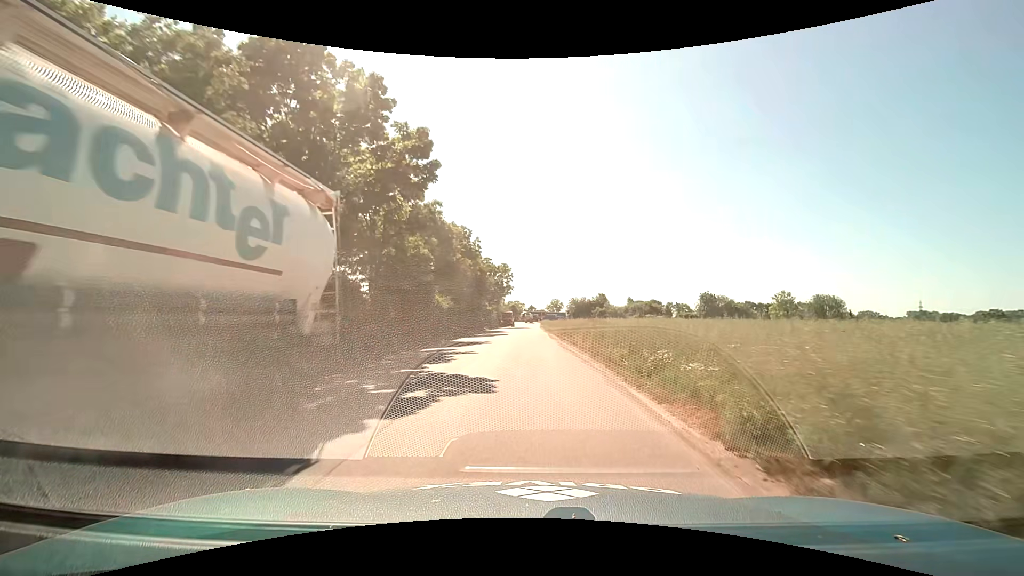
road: service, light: Day
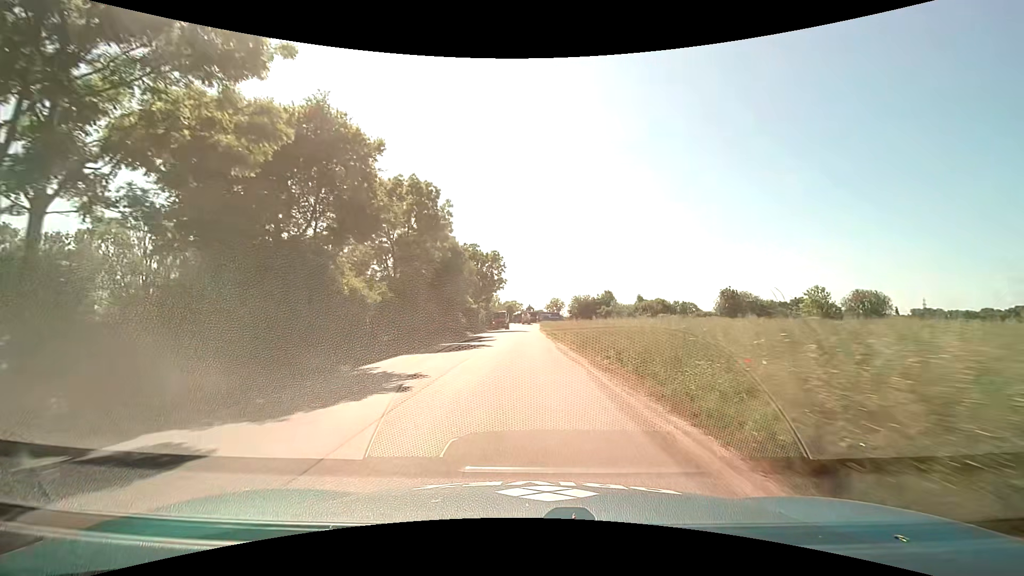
(+0.3, +18.0) m; 0°
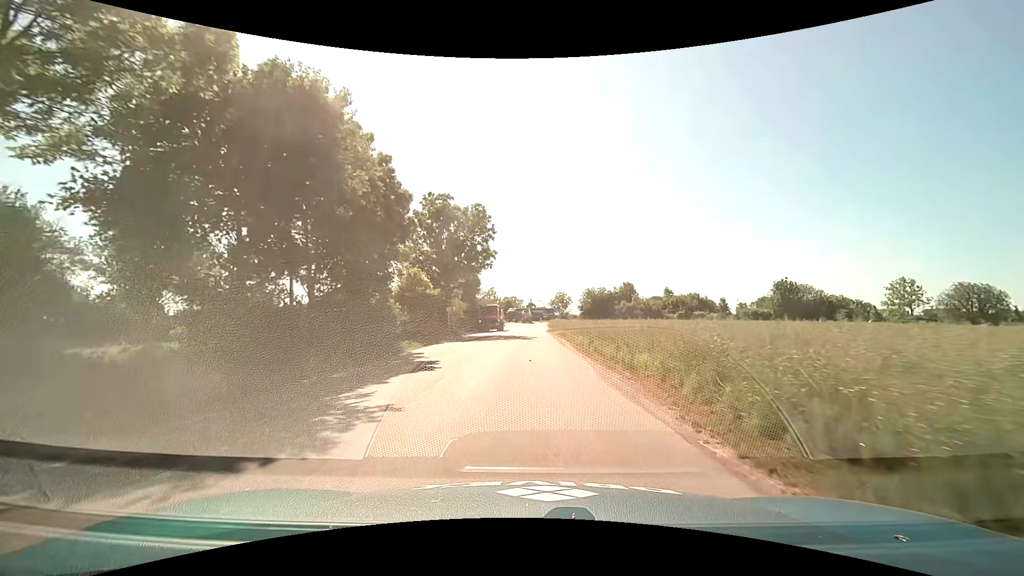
(-0.2, +28.2) m; 0°
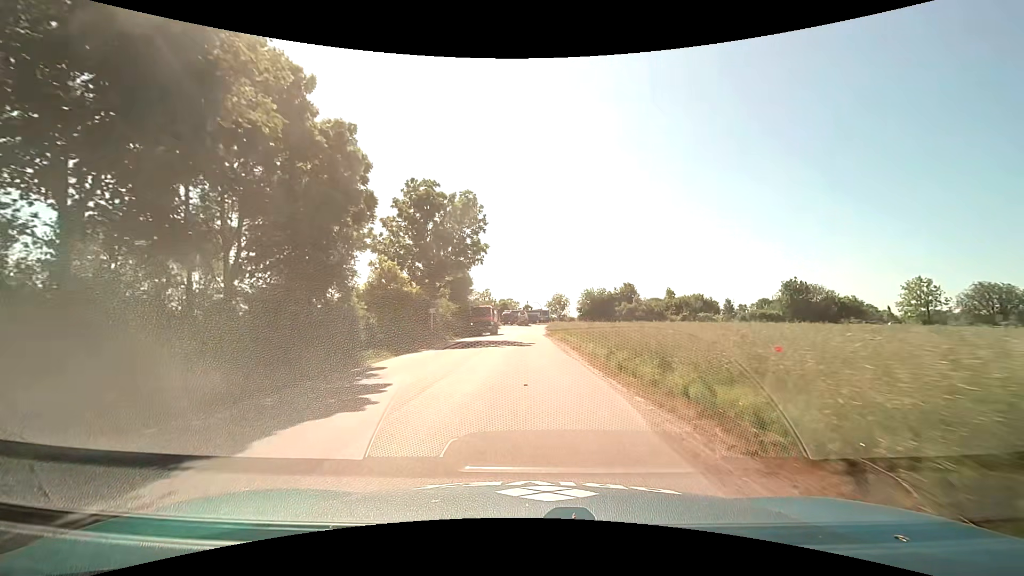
(0.0, +5.4) m; 0°
(0, +10) (0, +20) (0, +30) (0, +40) (0, +50) (0, +60) (0, +70) (0, +80) (0, +90) (0, +100) m
